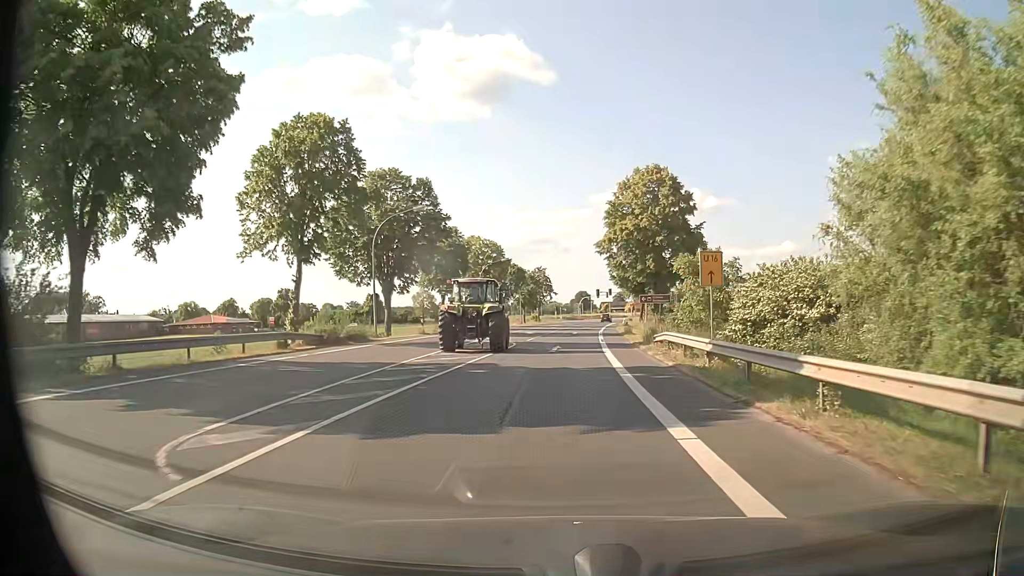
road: primary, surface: asphalt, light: Day
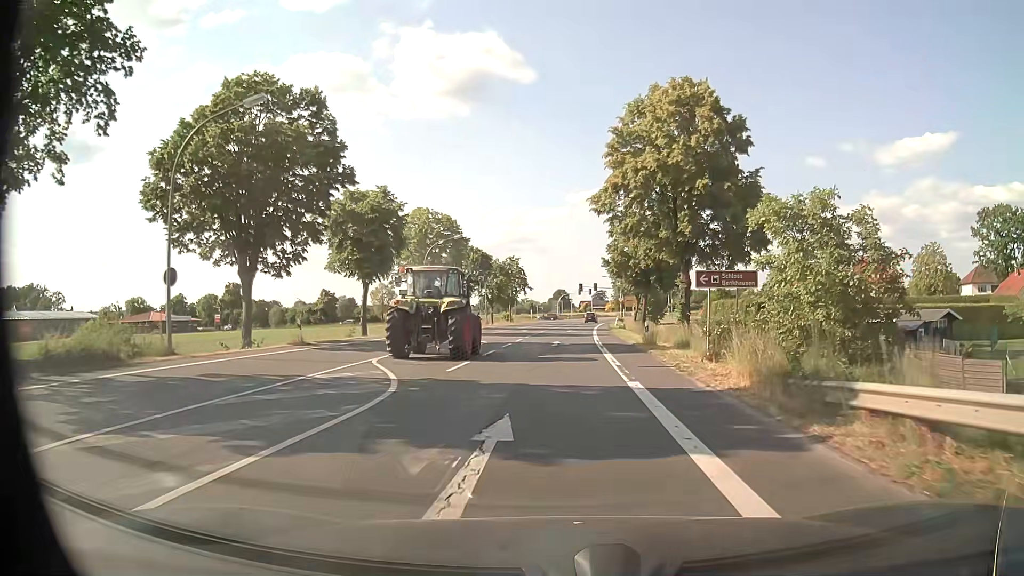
(+0.4, +21.5) m; +2°
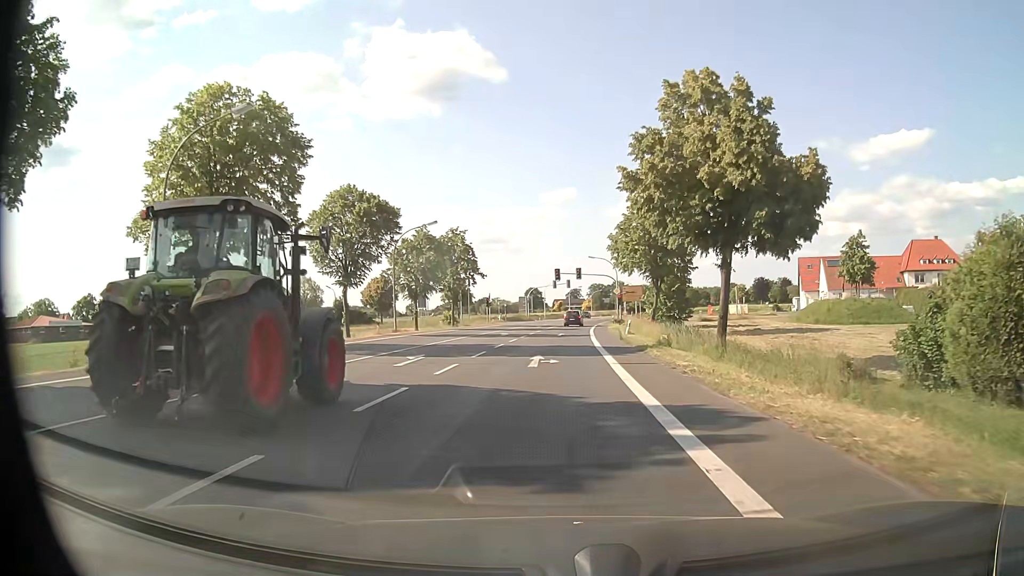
(+0.8, +37.1) m; +2°
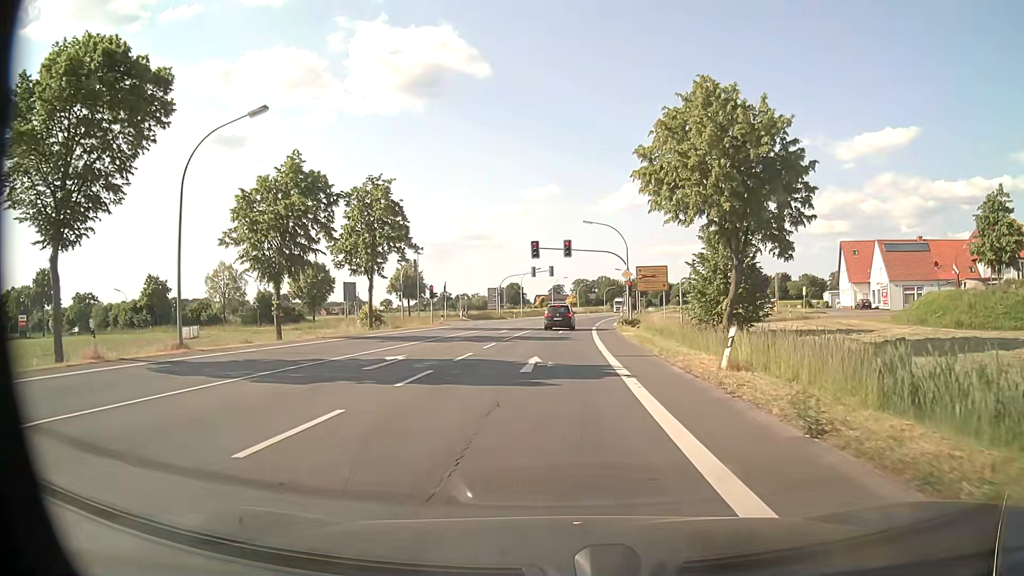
(+0.3, +27.2) m; +2°
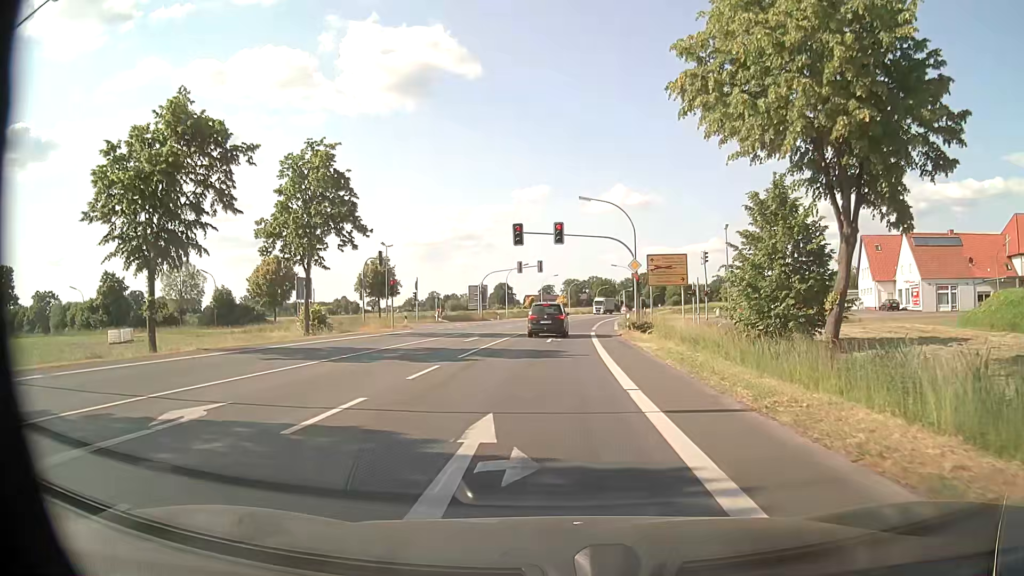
(0.0, +10.6) m; +1°
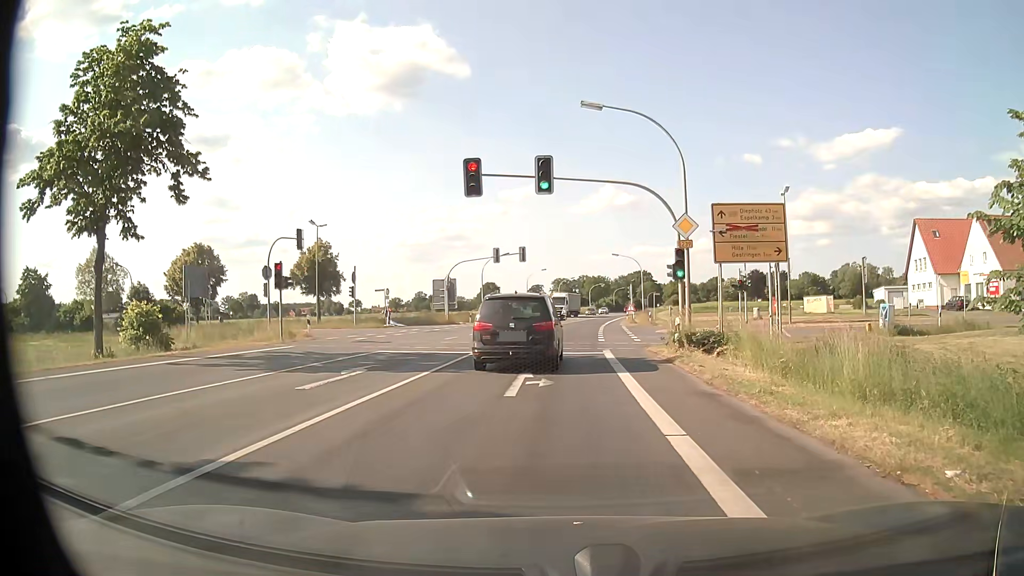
(+0.1, +17.6) m; +1°
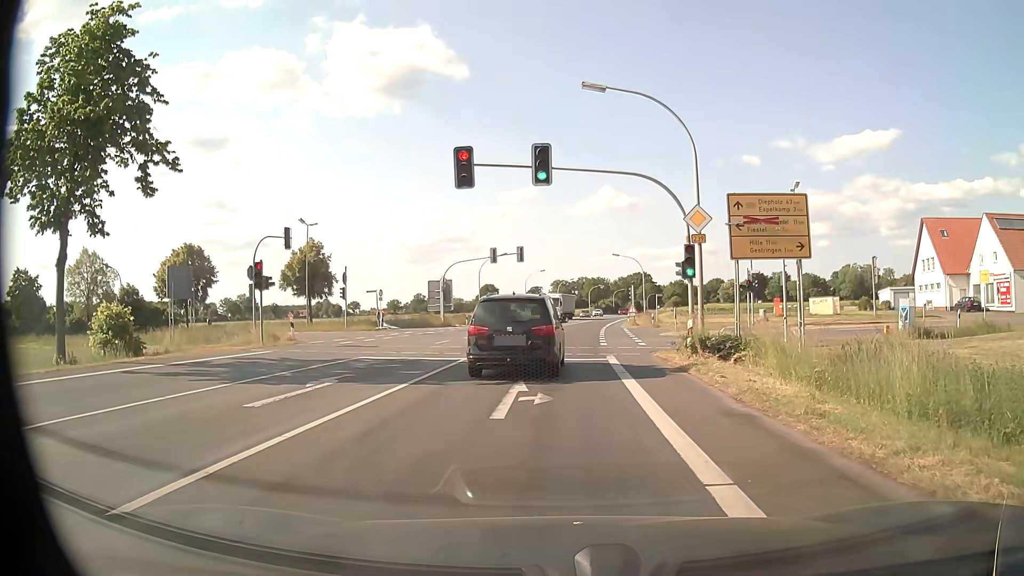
(0.0, +1.9) m; 0°
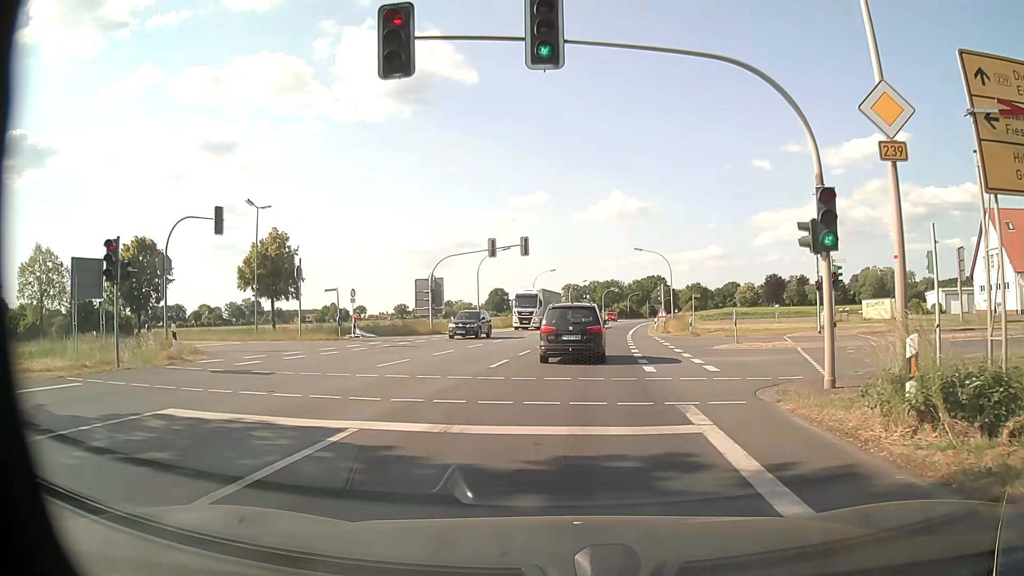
(-0.2, +11.3) m; -2°
